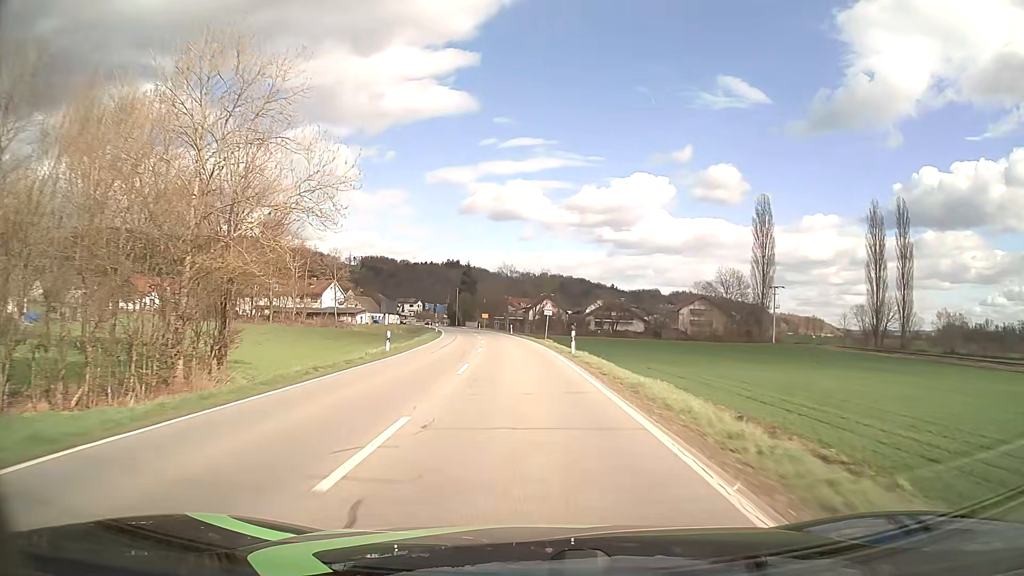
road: secondary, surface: asphalt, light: Day
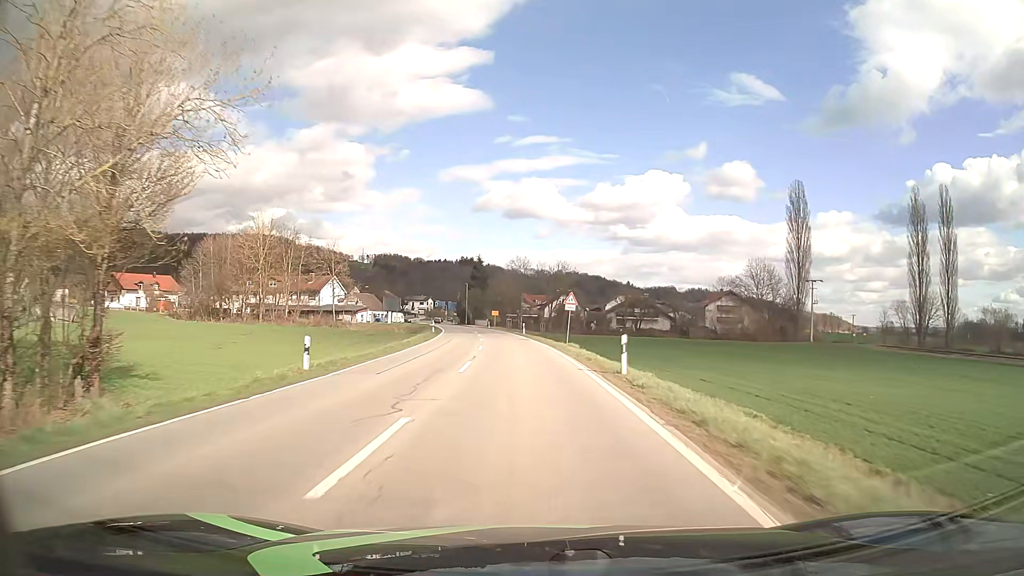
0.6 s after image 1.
(-0.1, +12.4) m; -1°
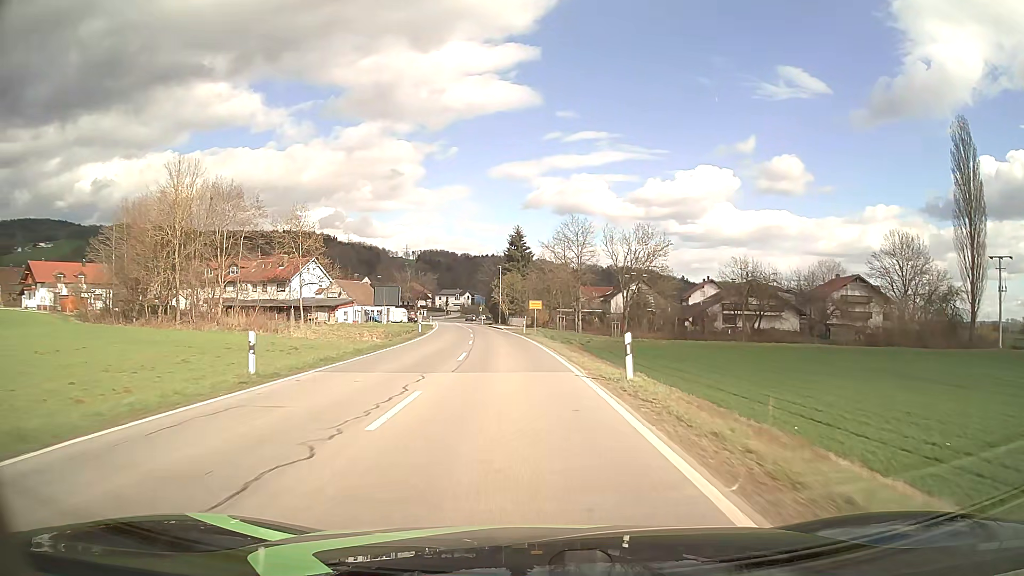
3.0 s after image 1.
(-1.6, +45.0) m; -4°
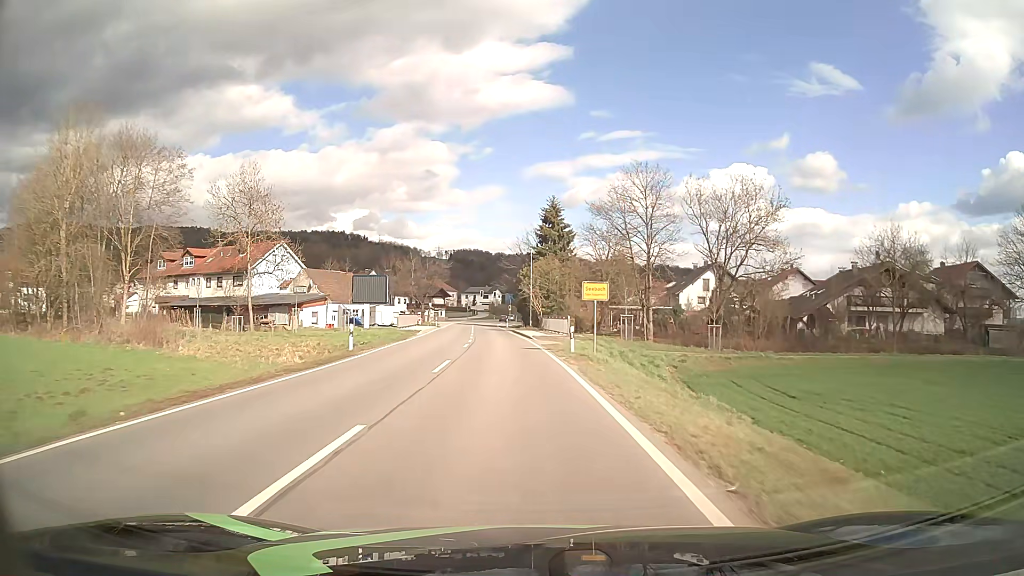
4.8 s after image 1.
(-0.7, +27.9) m; -3°
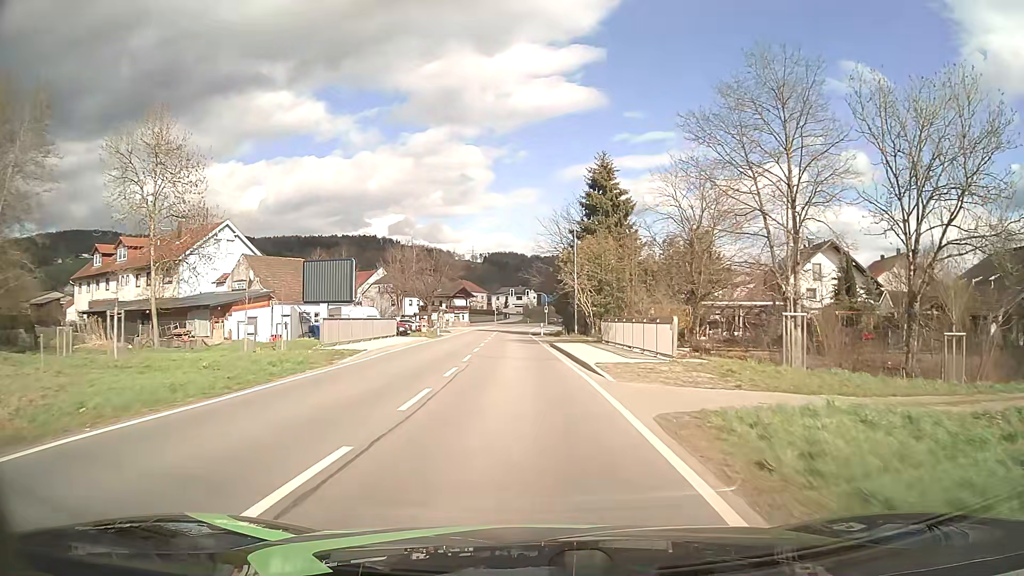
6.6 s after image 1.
(-0.6, +24.4) m; -3°
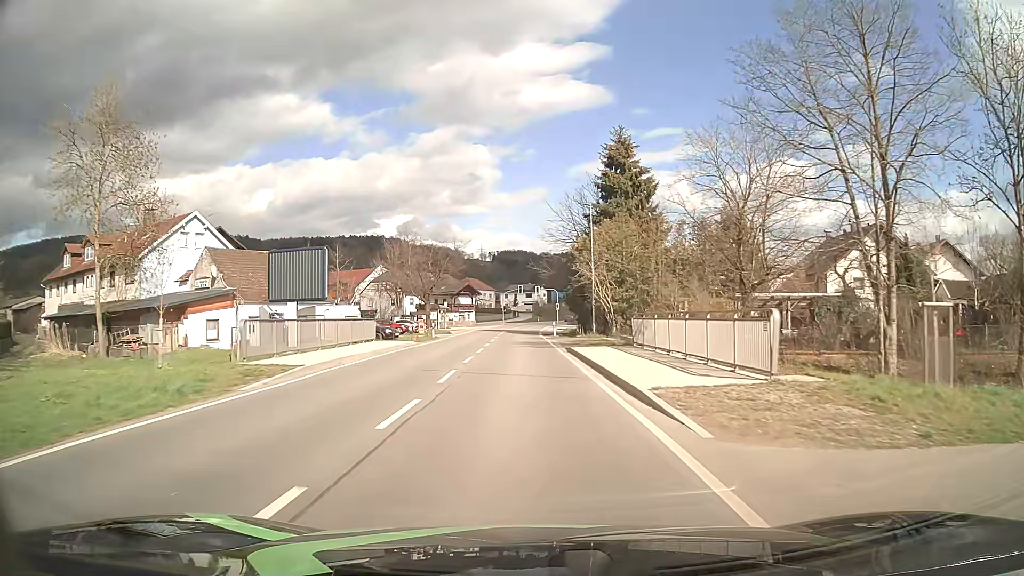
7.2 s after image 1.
(-0.1, +7.7) m; -1°
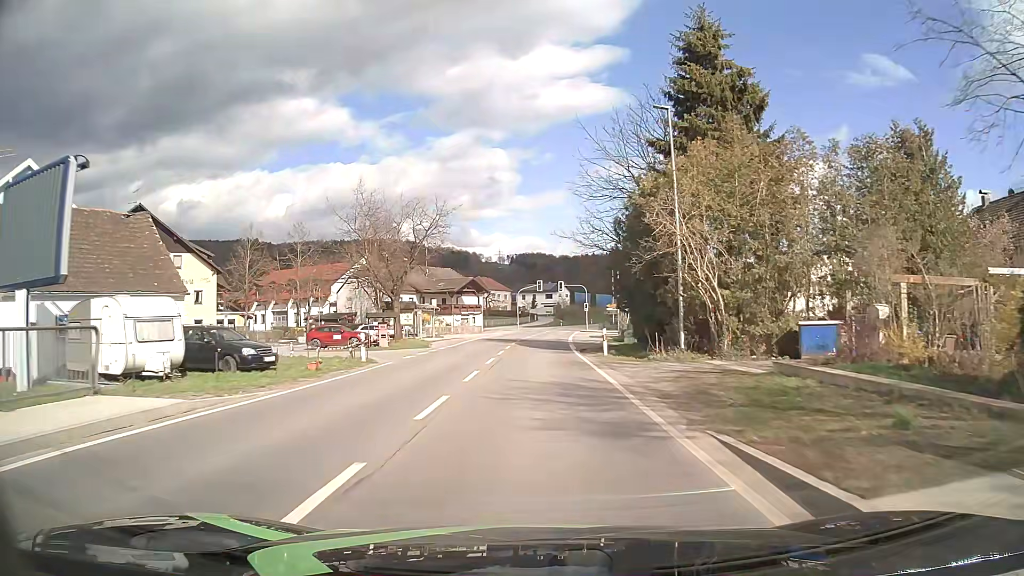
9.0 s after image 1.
(-0.4, +23.2) m; -2°
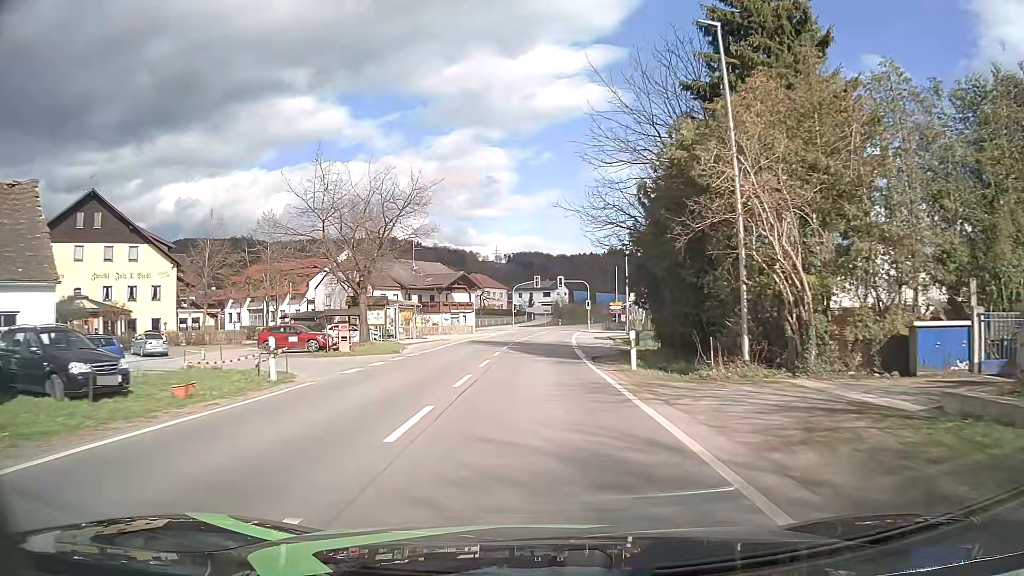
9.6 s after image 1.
(0.0, +7.9) m; +1°
(0, +10) (0, +20) (0, +30) (0, +40) (+1, +50) (+1, +60) (+2, +70) (+3, +80) (+5, +90) (+6, +100) m
